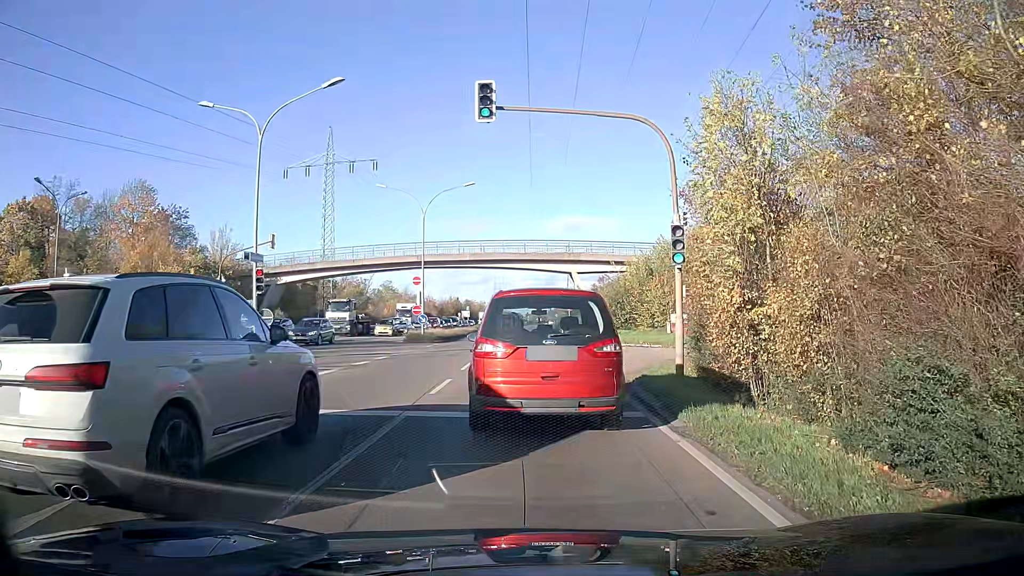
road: primary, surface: asphalt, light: Day
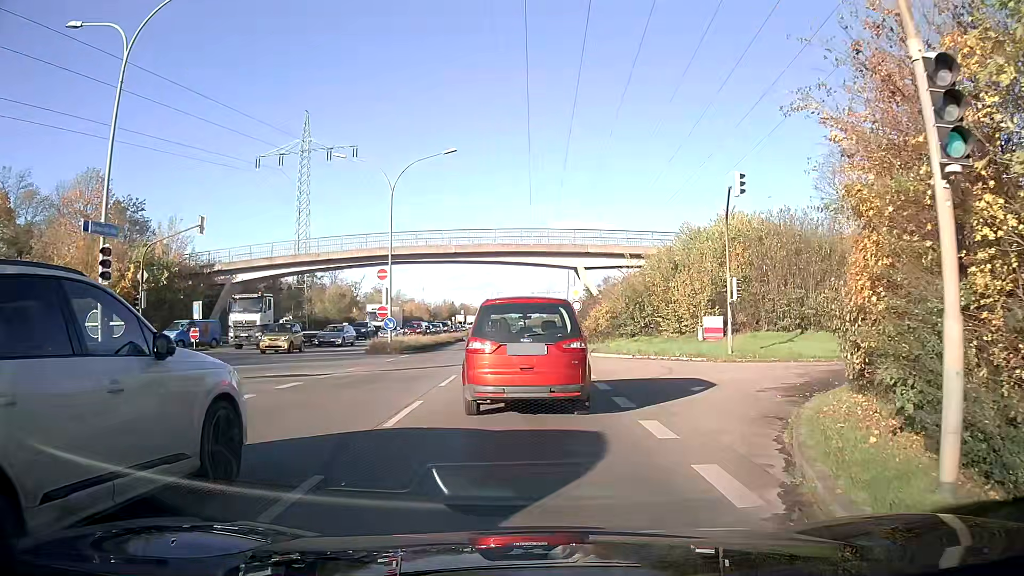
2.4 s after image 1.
(0.0, +9.6) m; 0°
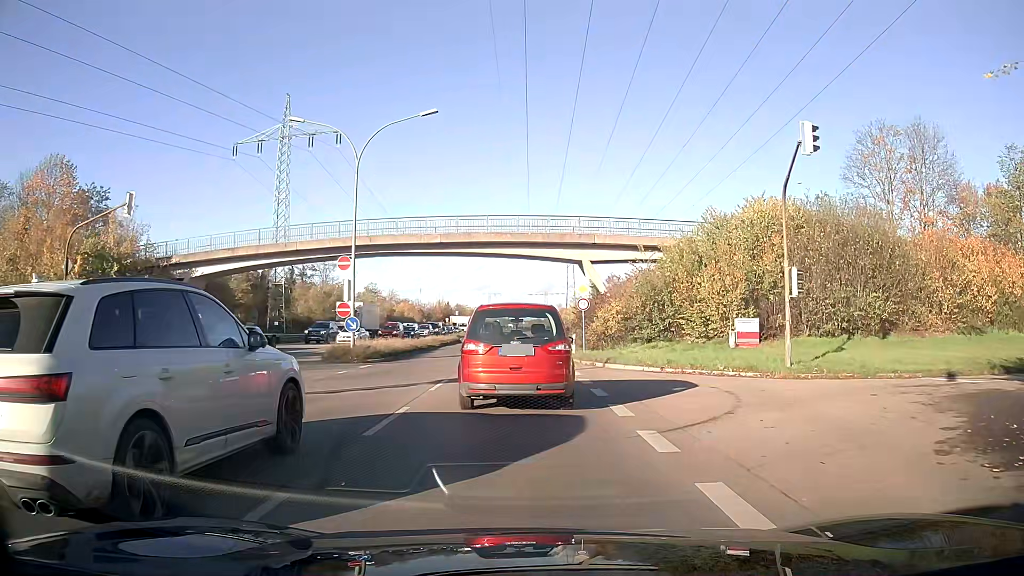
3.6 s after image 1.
(0.0, +6.7) m; 0°
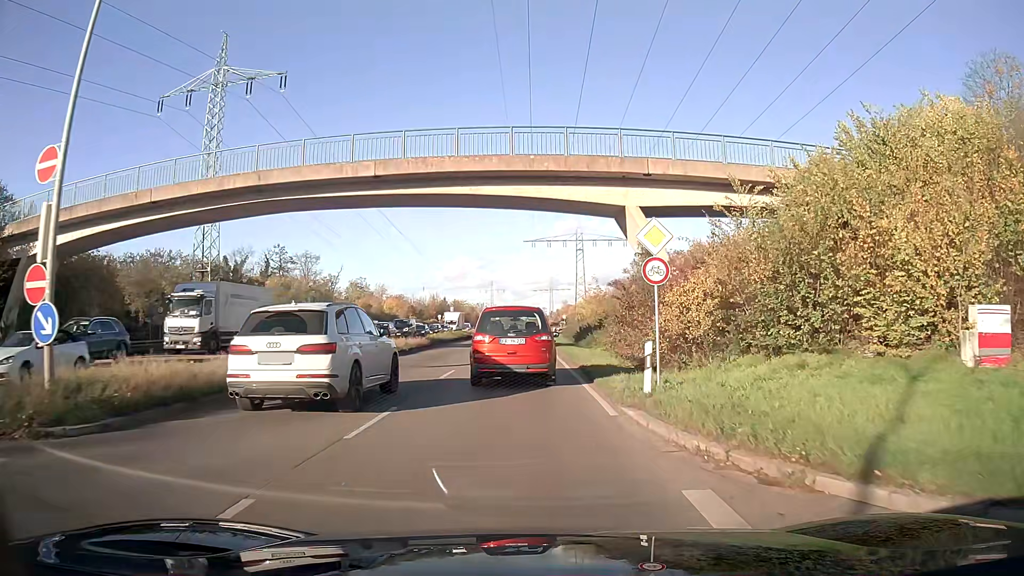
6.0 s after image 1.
(-0.1, +18.5) m; -1°
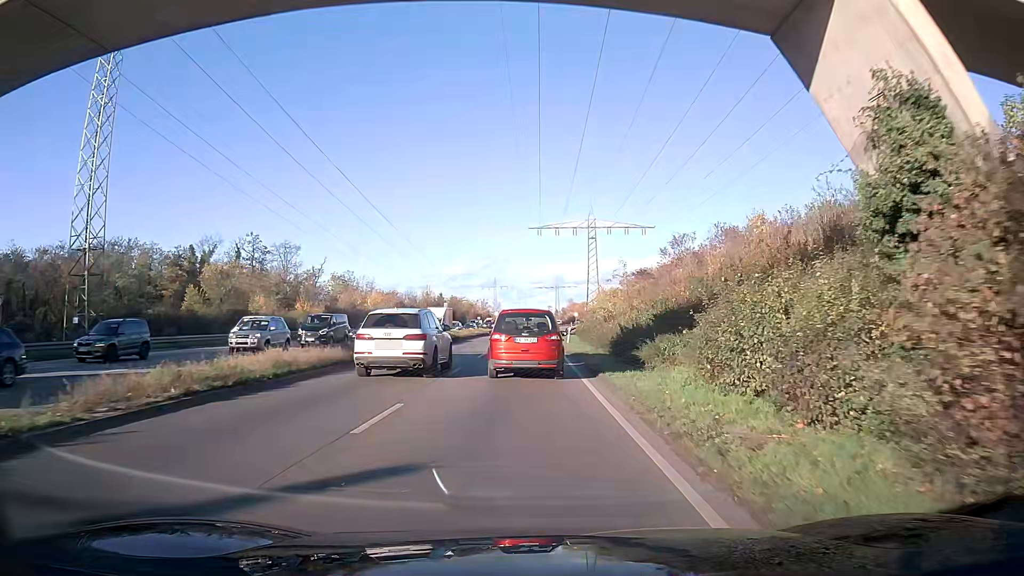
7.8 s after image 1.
(-0.1, +17.7) m; 0°
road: trunk
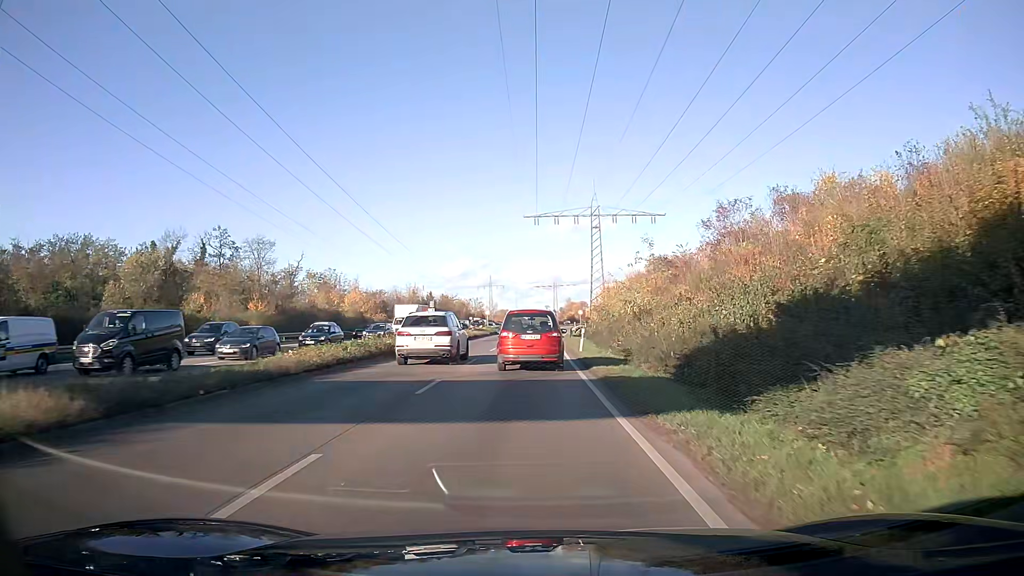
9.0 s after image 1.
(0.0, +13.4) m; 0°
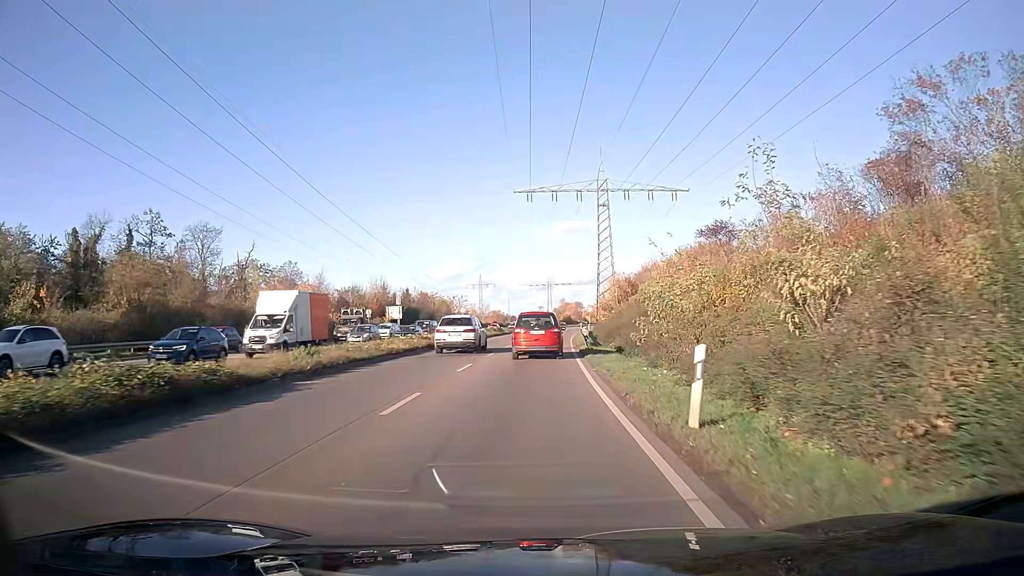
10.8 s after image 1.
(+0.1, +21.9) m; +1°
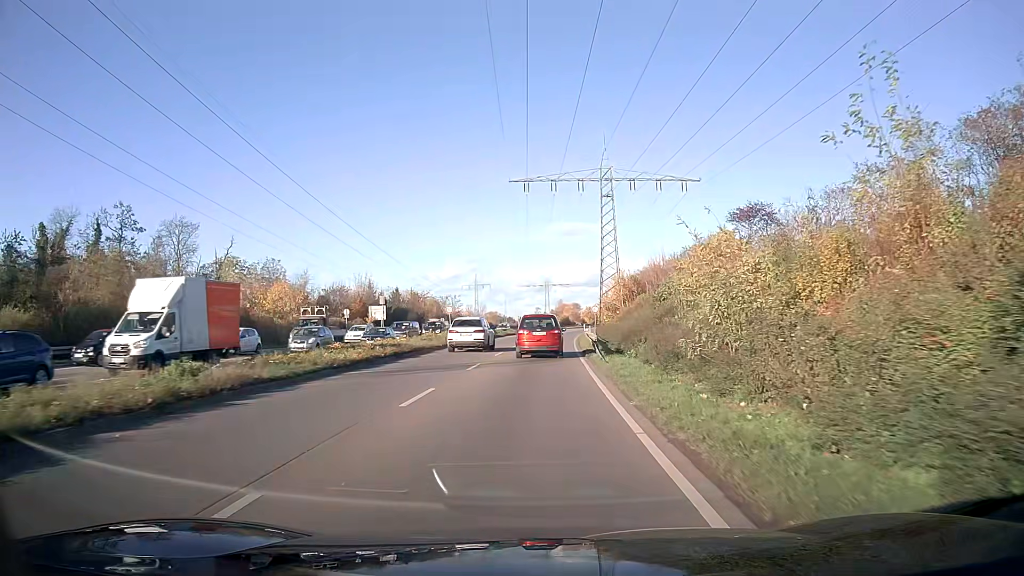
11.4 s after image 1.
(0.0, +7.7) m; 0°
